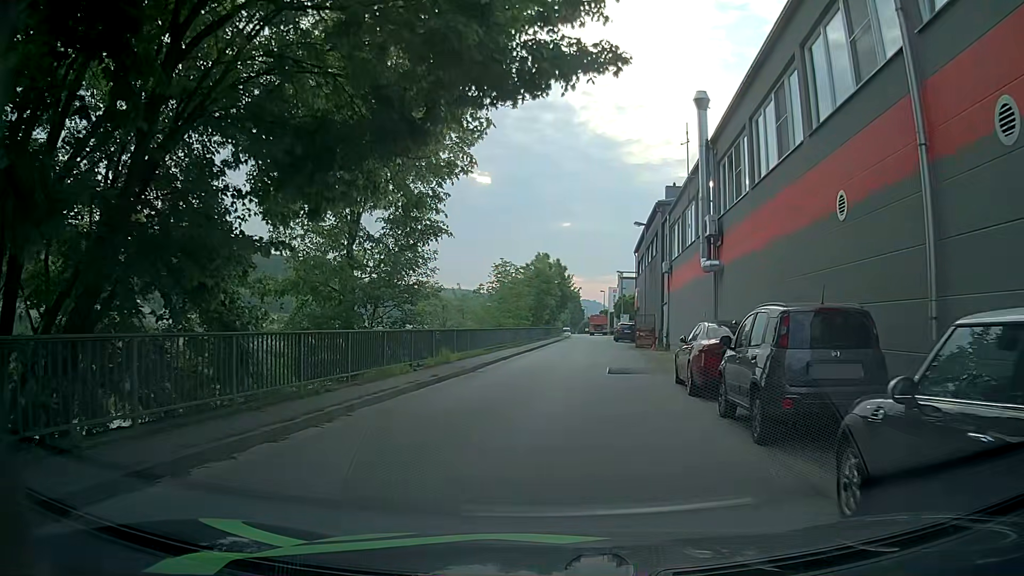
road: unclassified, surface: asphalt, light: Day
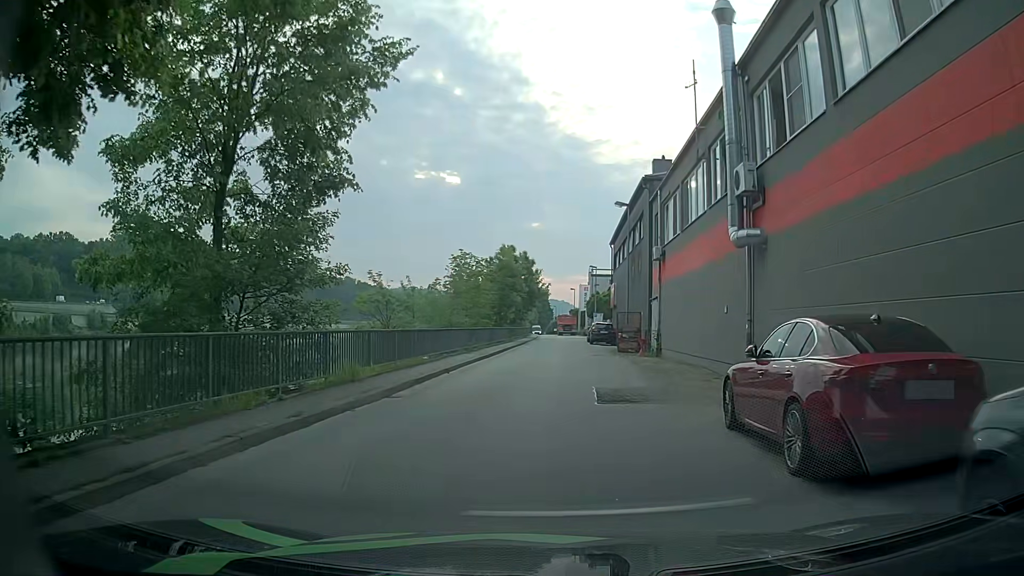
(+0.1, +7.2) m; +1°
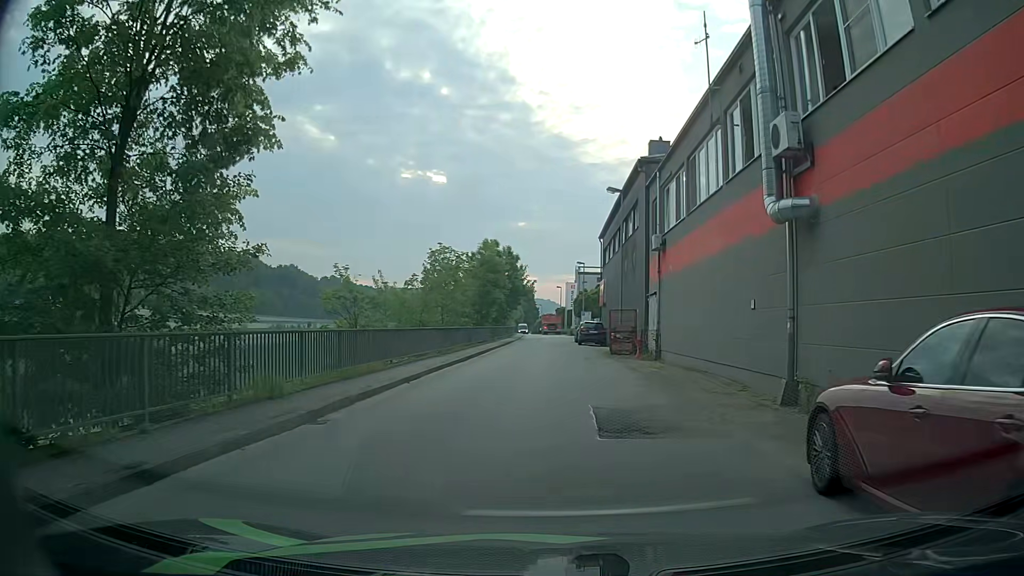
(+0.1, +3.6) m; +1°
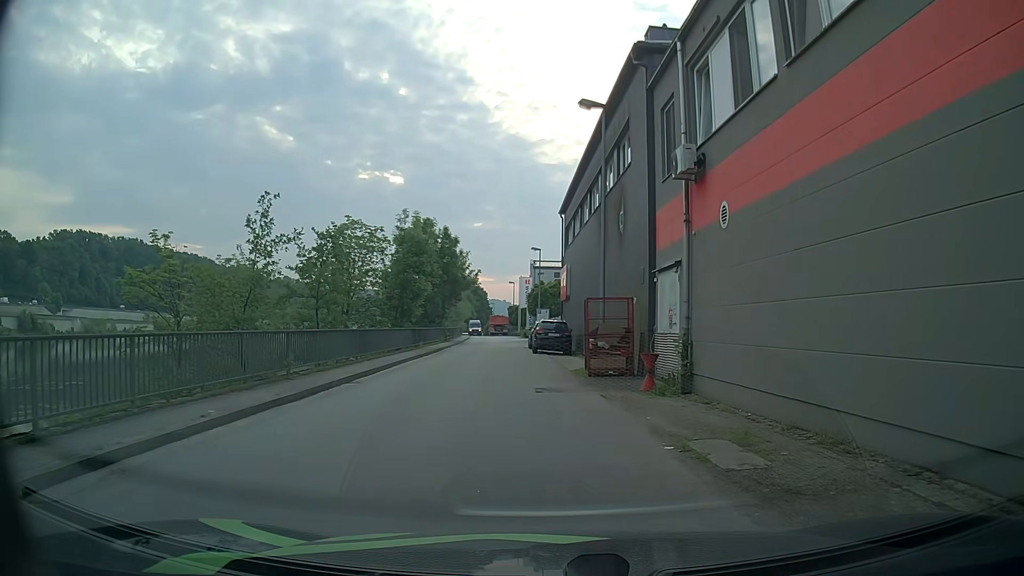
(+0.8, +12.9) m; +3°
